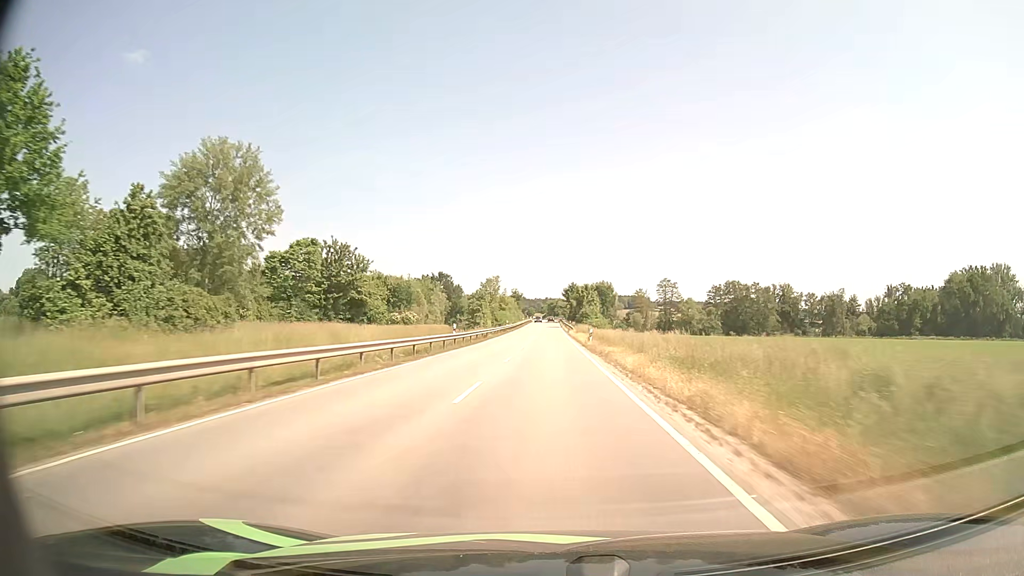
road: tertiary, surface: asphalt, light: Day
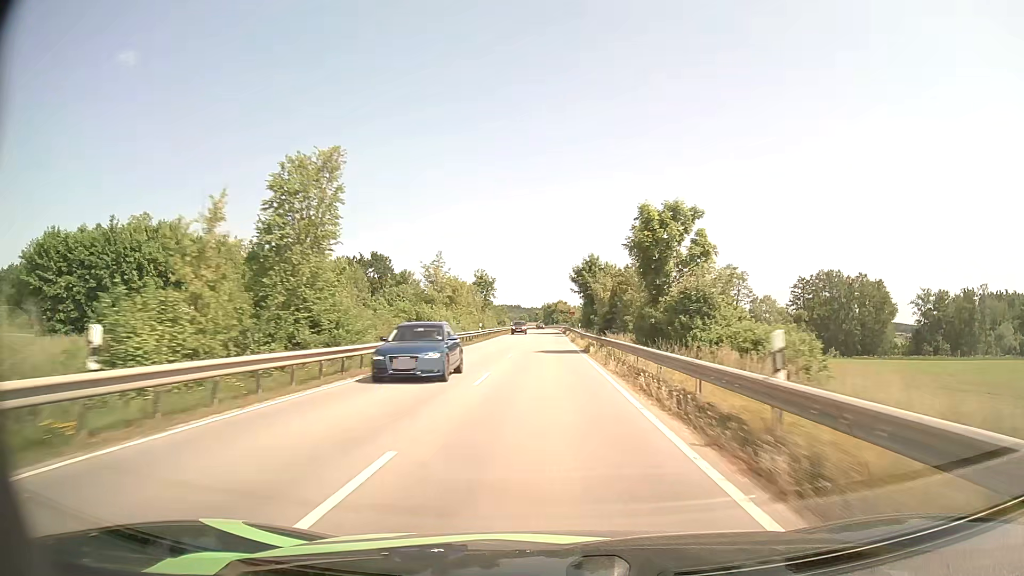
(+0.5, +81.3) m; 0°
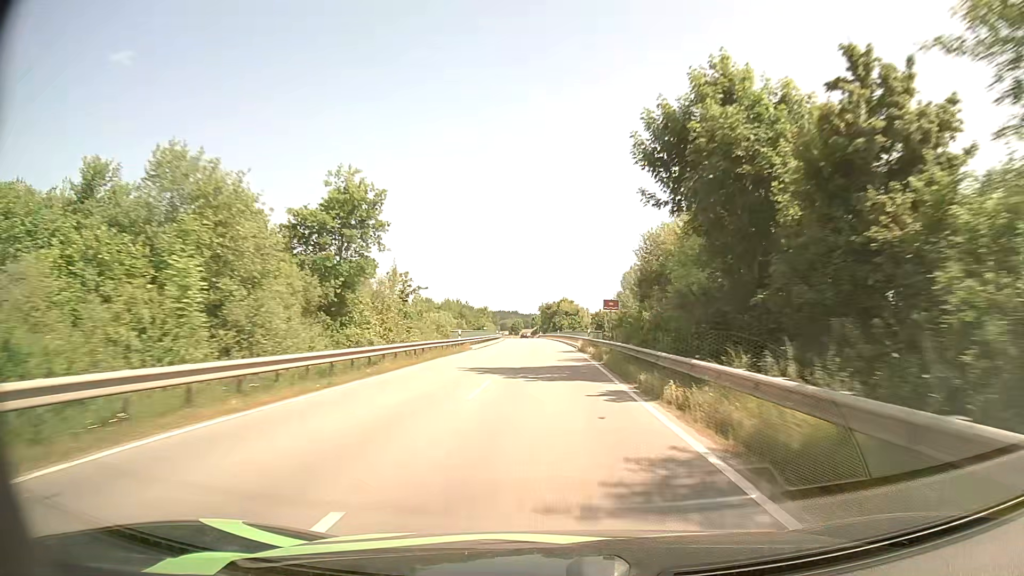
(0.0, +63.0) m; 0°
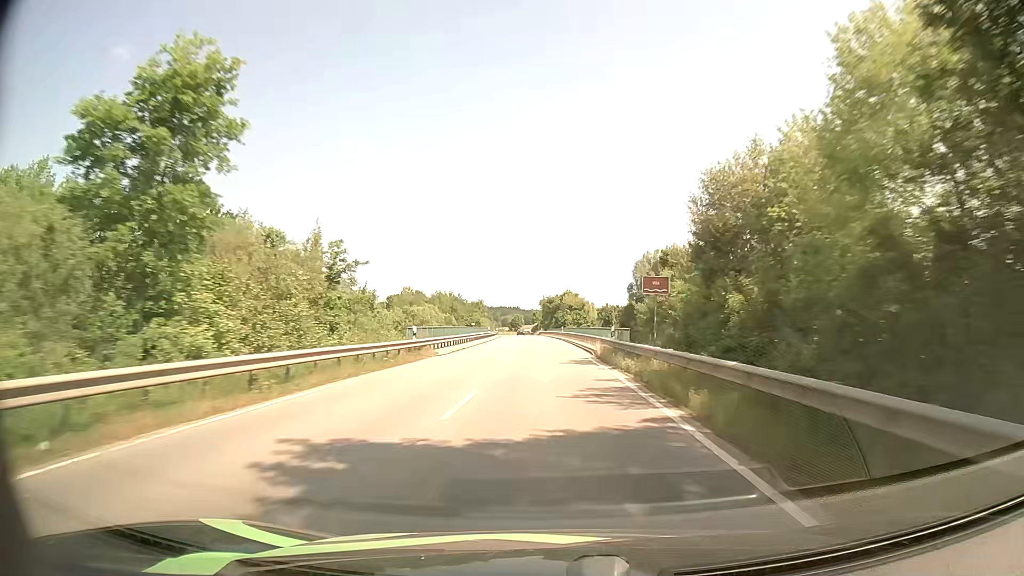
(0.0, +15.5) m; 0°
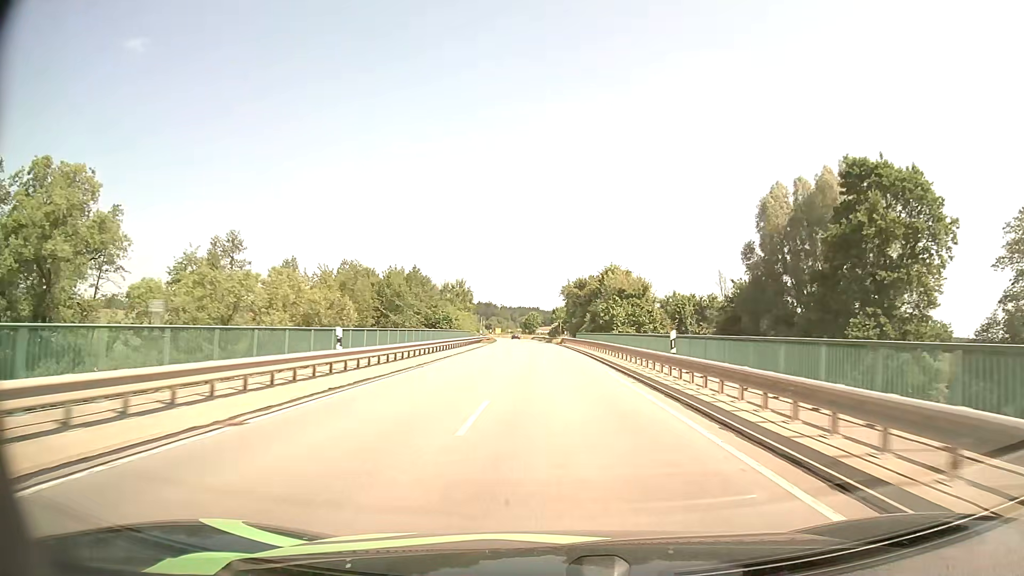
(-0.9, +61.4) m; -2°
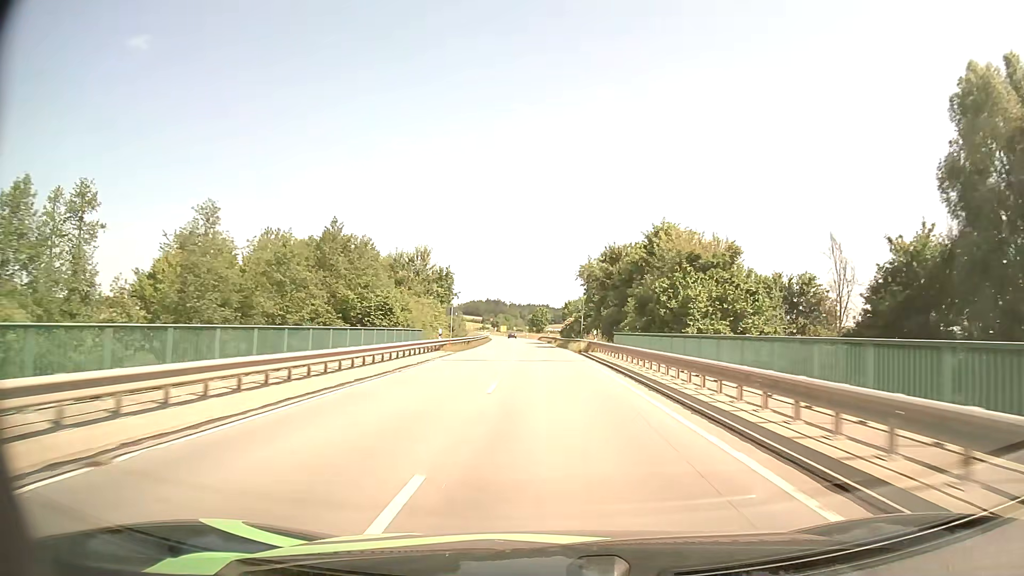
(-0.2, +31.0) m; -1°
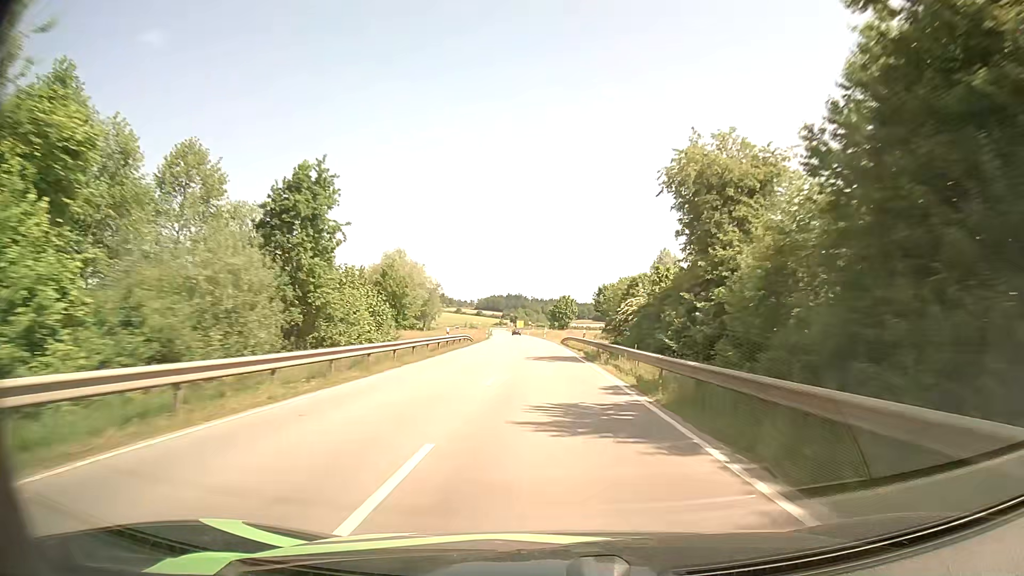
(-0.7, +46.9) m; -2°
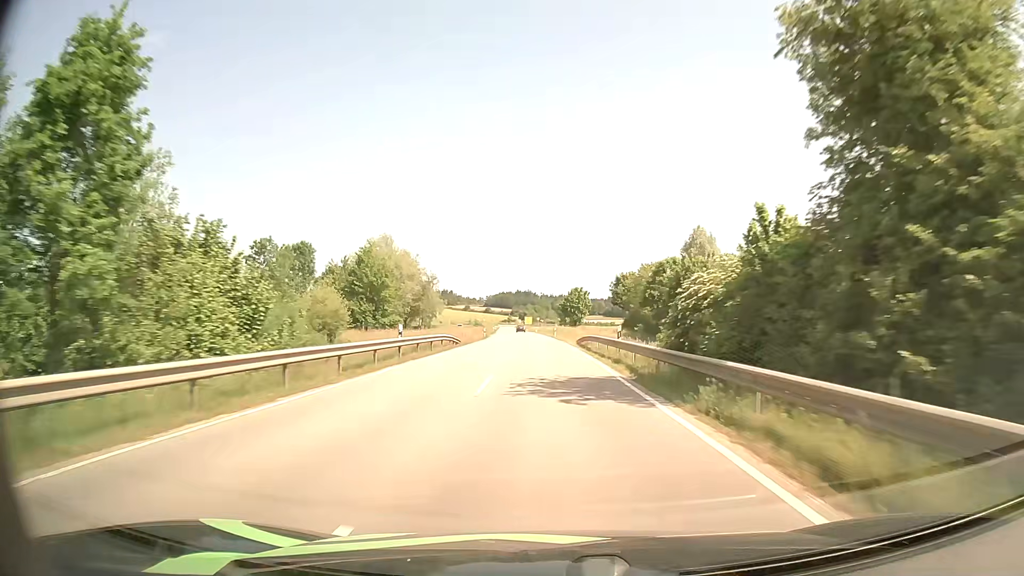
(0.0, +15.6) m; 0°
(0, +10) (0, +20) (-1, +30) (-1, +40) (-1, +50) (-2, +60) (-2, +70) (-3, +80) (-3, +90) (-4, +100) m
